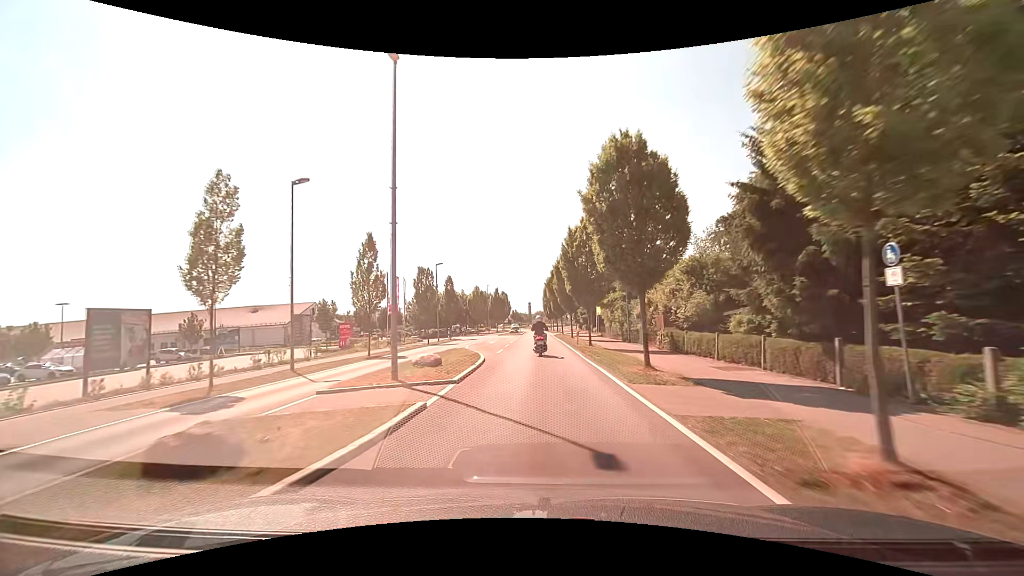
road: tertiary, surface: asphalt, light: Day
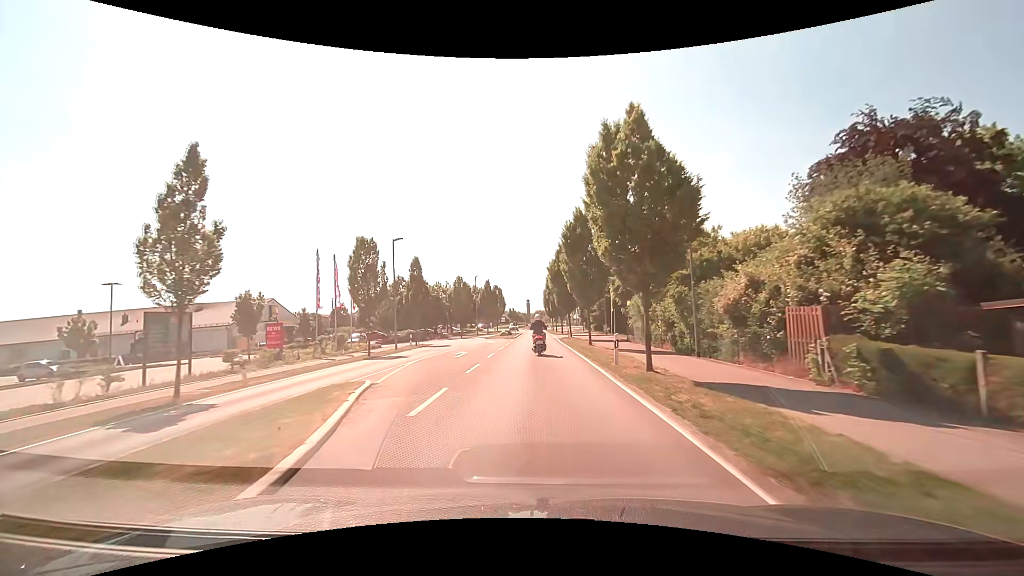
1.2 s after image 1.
(+0.1, +15.6) m; 0°
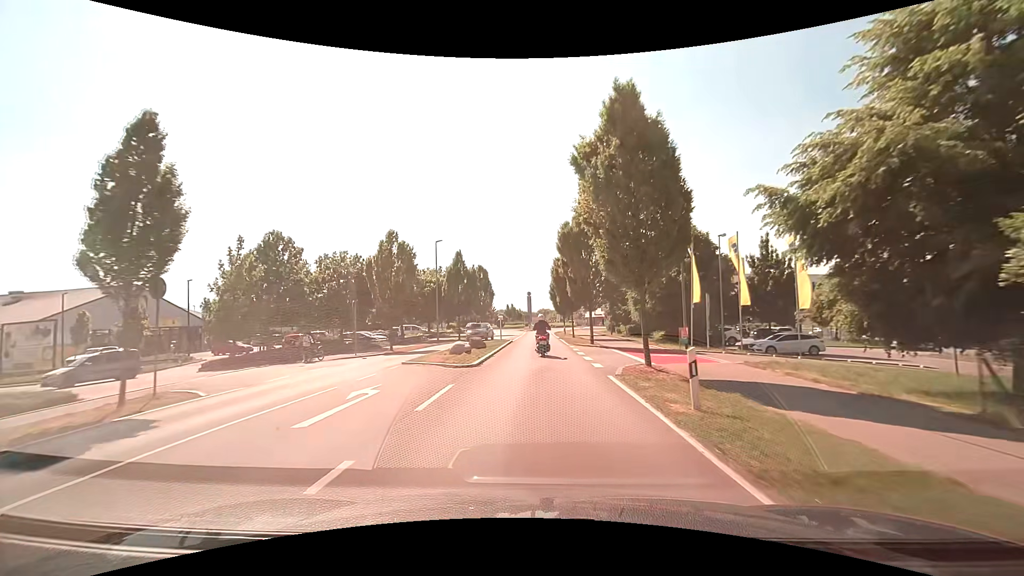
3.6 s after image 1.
(-0.1, +29.5) m; 0°
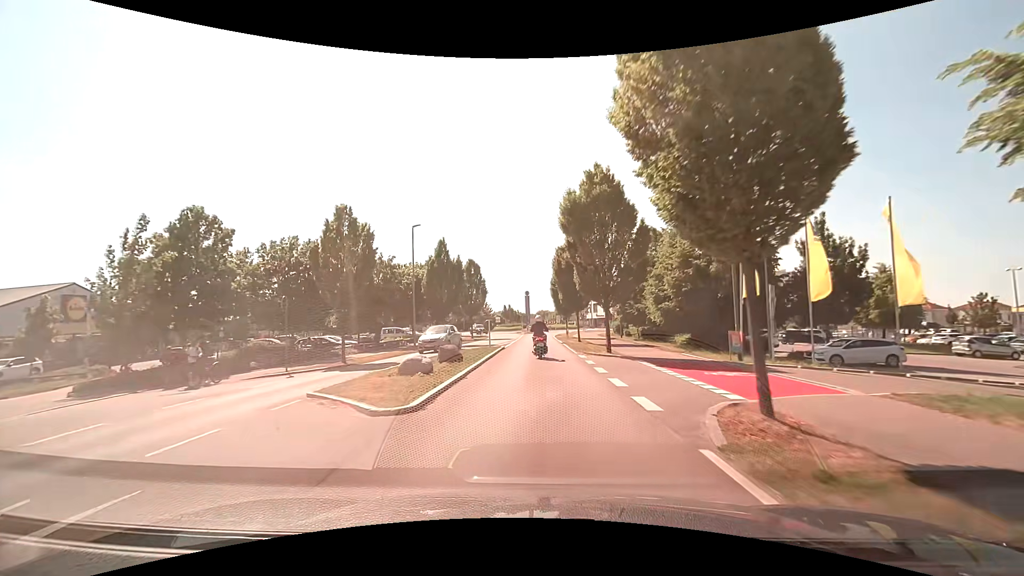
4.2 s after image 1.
(0.0, +7.3) m; 0°
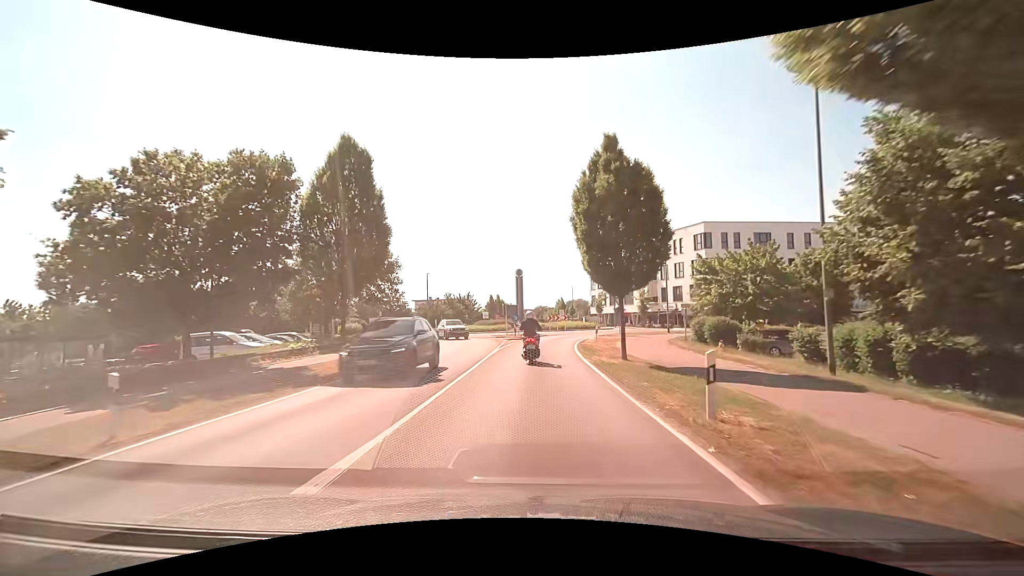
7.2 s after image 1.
(-0.1, +34.2) m; 0°
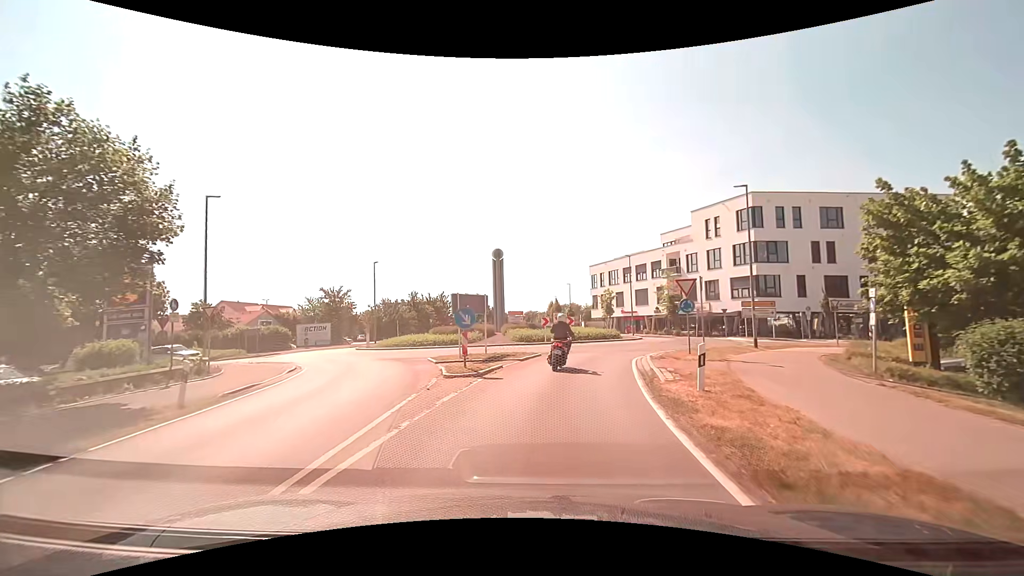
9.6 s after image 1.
(+0.1, +20.1) m; +1°
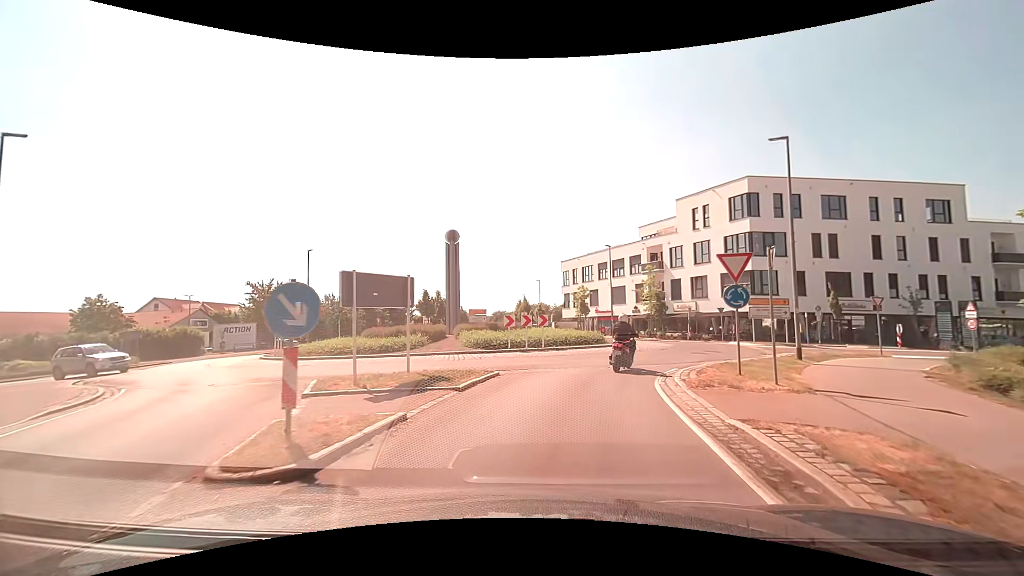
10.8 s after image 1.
(+0.2, +8.1) m; +4°
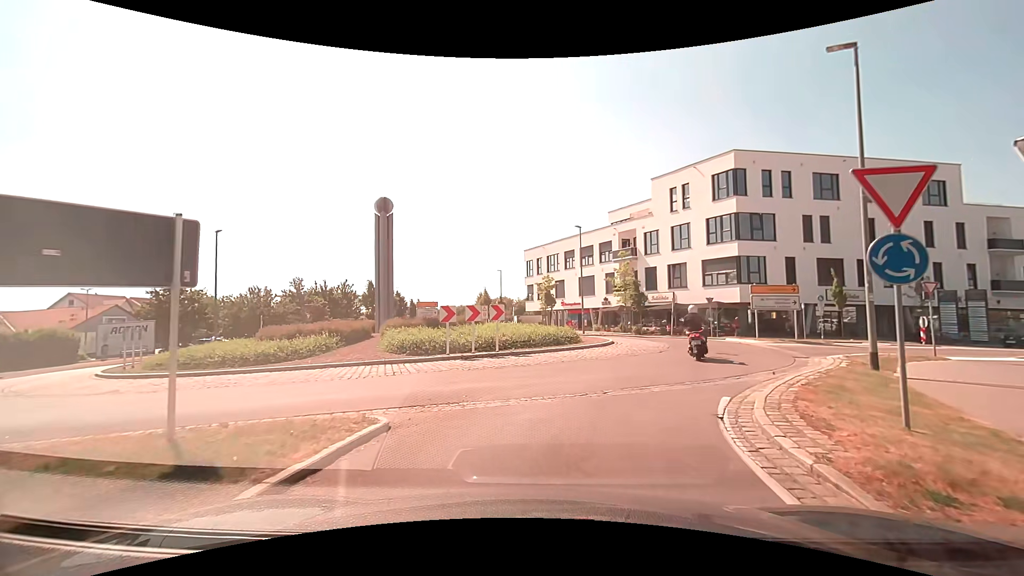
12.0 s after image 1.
(+0.2, +6.7) m; +4°
(+1, +10) (+5, +19) (+6, +29) (+2, +38) (-3, +46) (-7, +55) (-9, +65) (-10, +75) (-12, +85) (-14, +95) m
